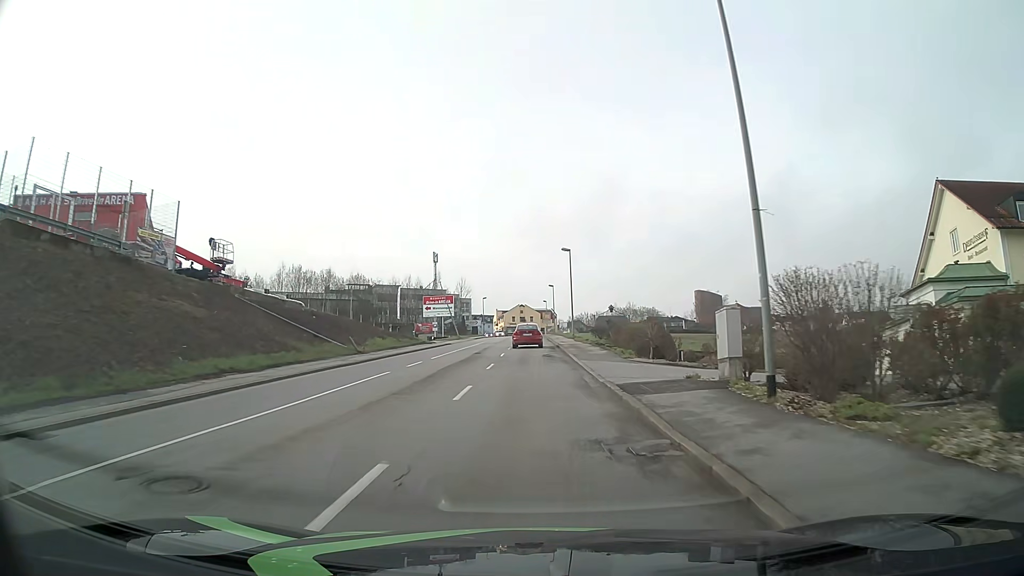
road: tertiary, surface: asphalt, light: Day
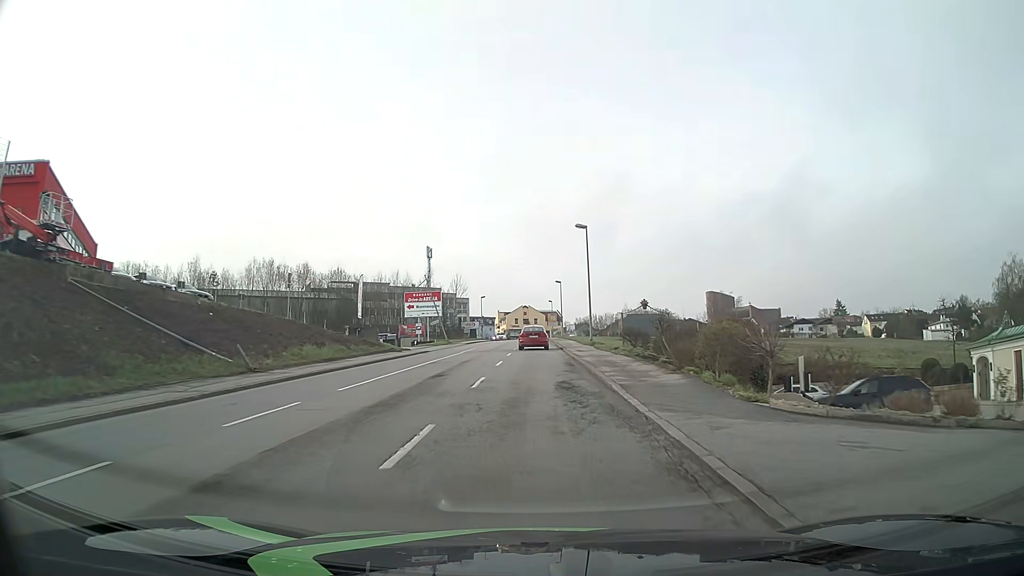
(0.0, +15.3) m; 0°
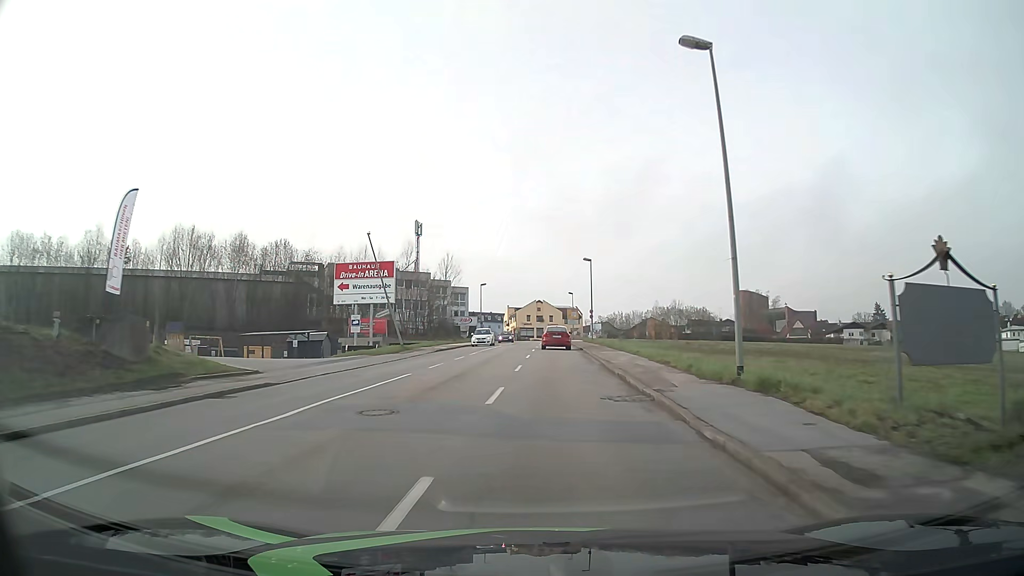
(-0.2, +30.6) m; -1°
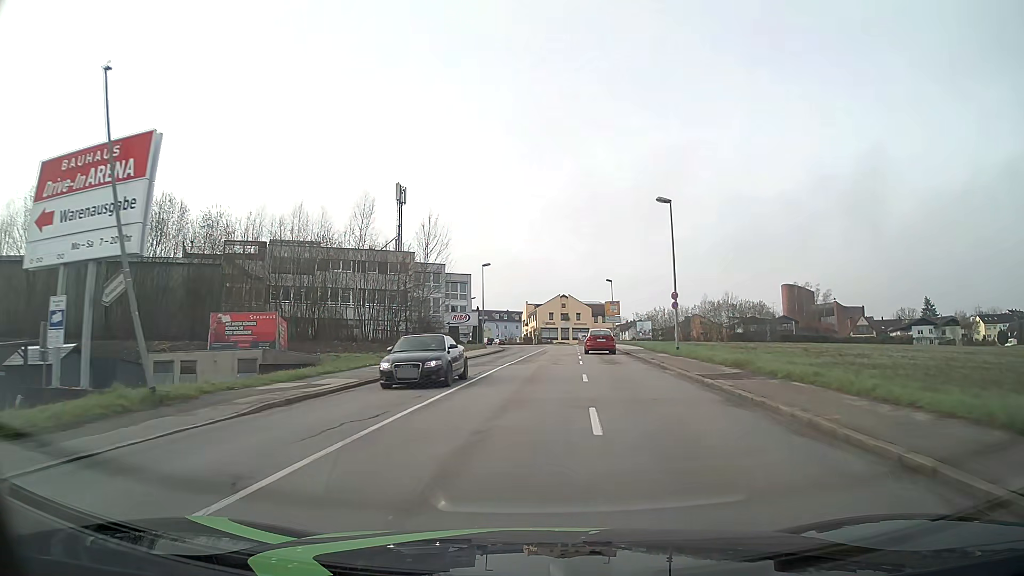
(-0.6, +30.6) m; -2°
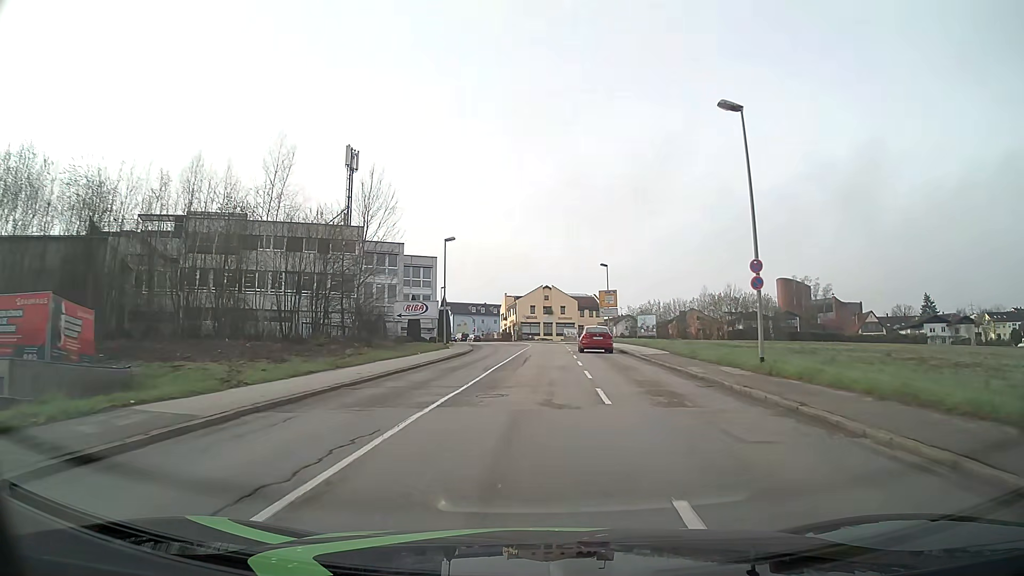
(+0.2, +15.3) m; +1°
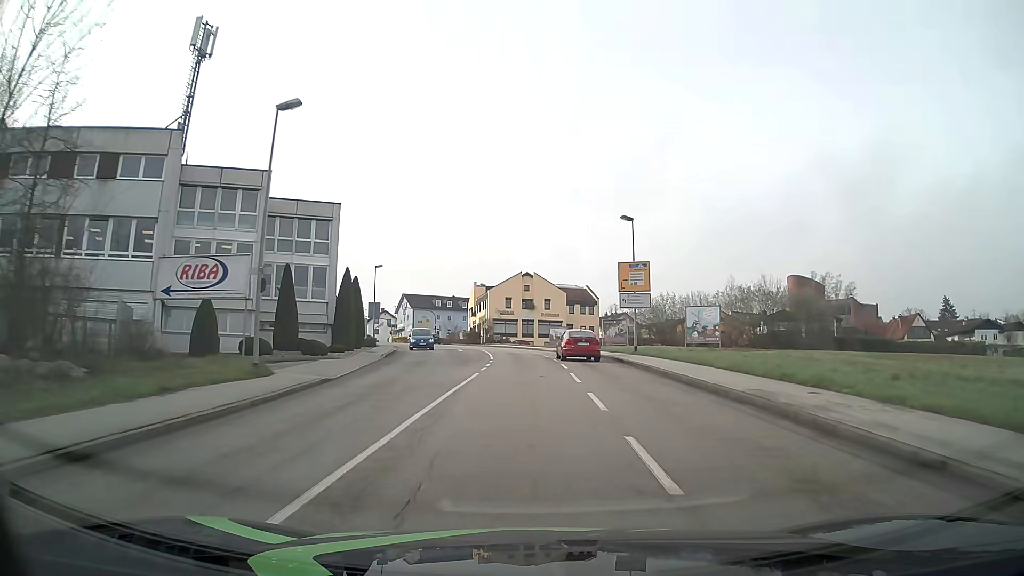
(+0.7, +30.7) m; +2°
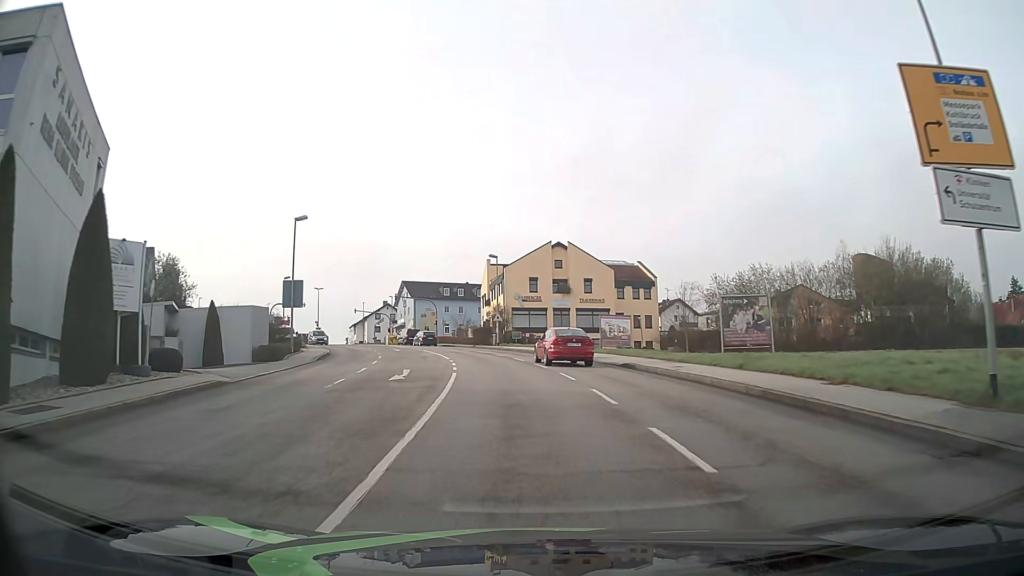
(-0.5, +30.7) m; -2°
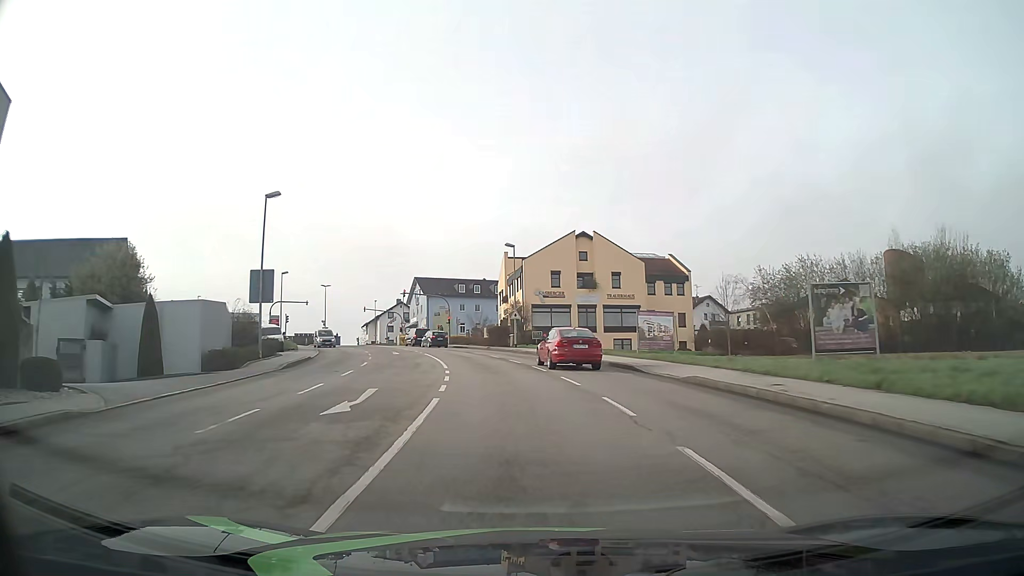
(-0.1, +7.7) m; -2°
